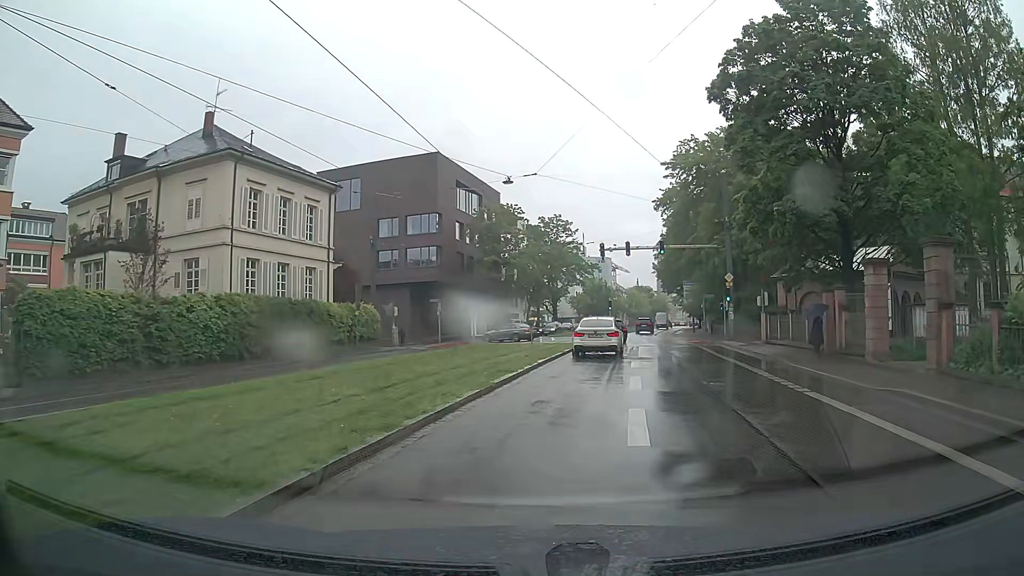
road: primary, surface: asphalt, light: Day
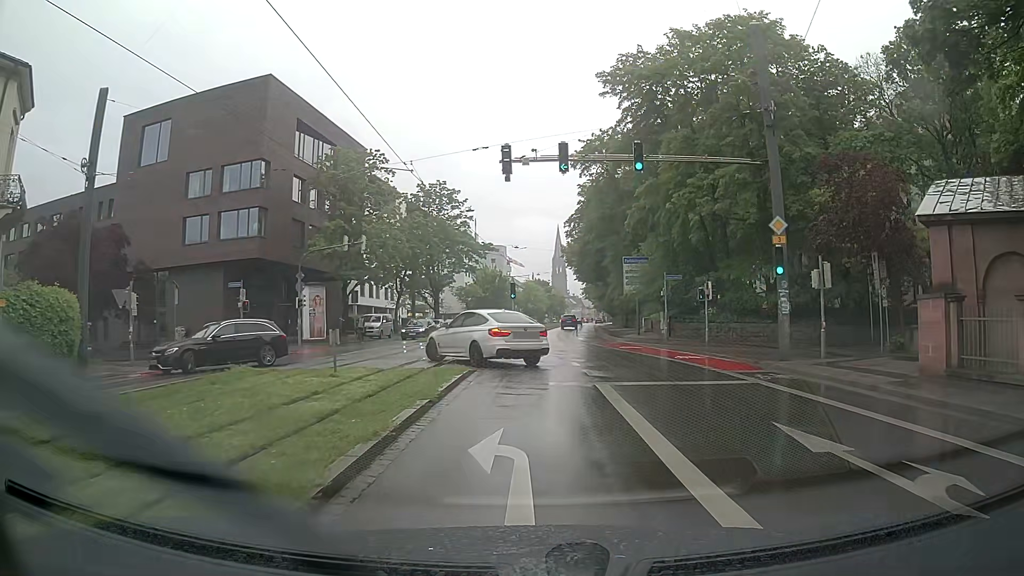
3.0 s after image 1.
(+1.9, +22.4) m; +10°
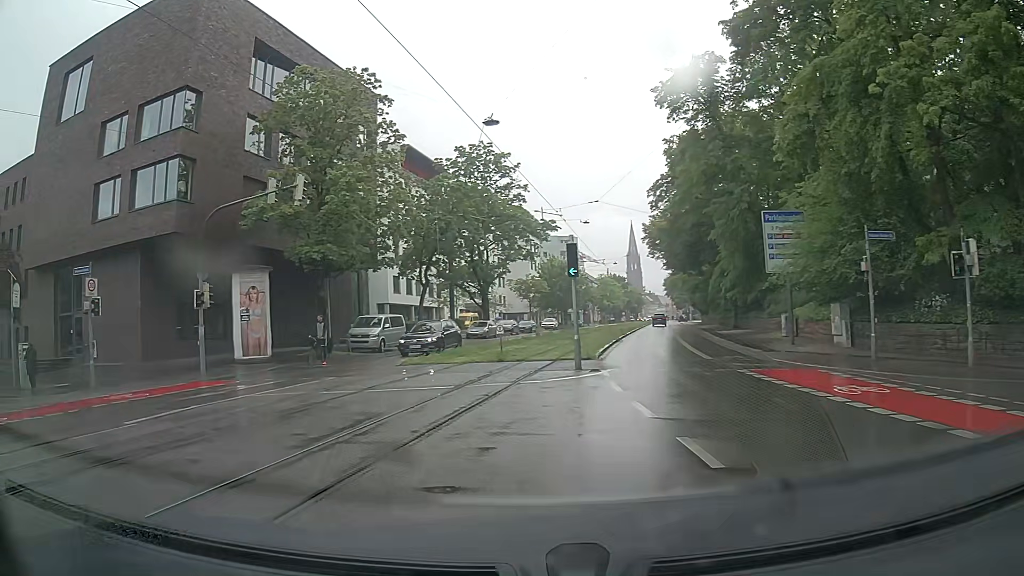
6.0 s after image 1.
(-0.1, +18.0) m; -6°
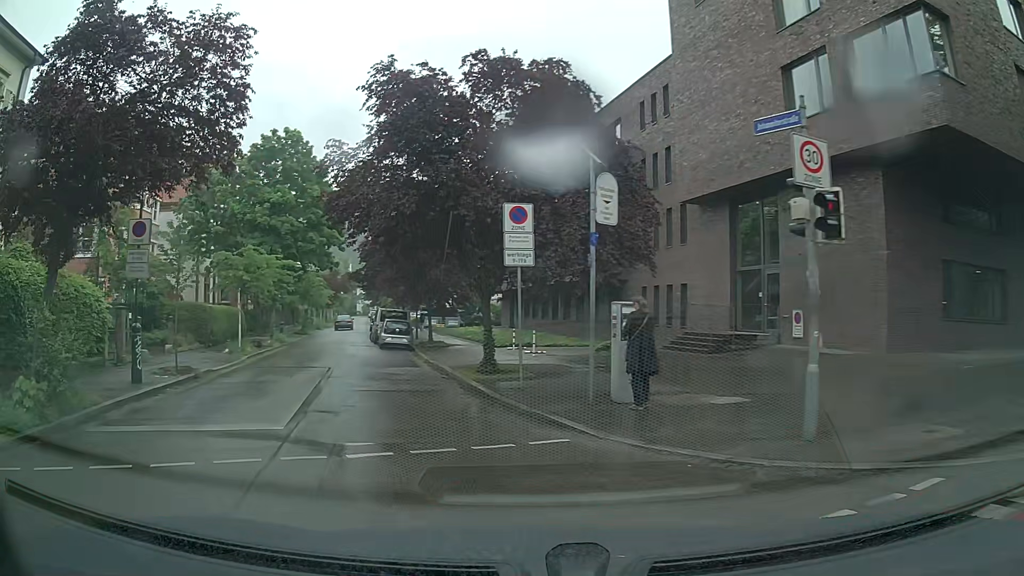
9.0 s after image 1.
(-8.0, +11.5) m; -63°
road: residential
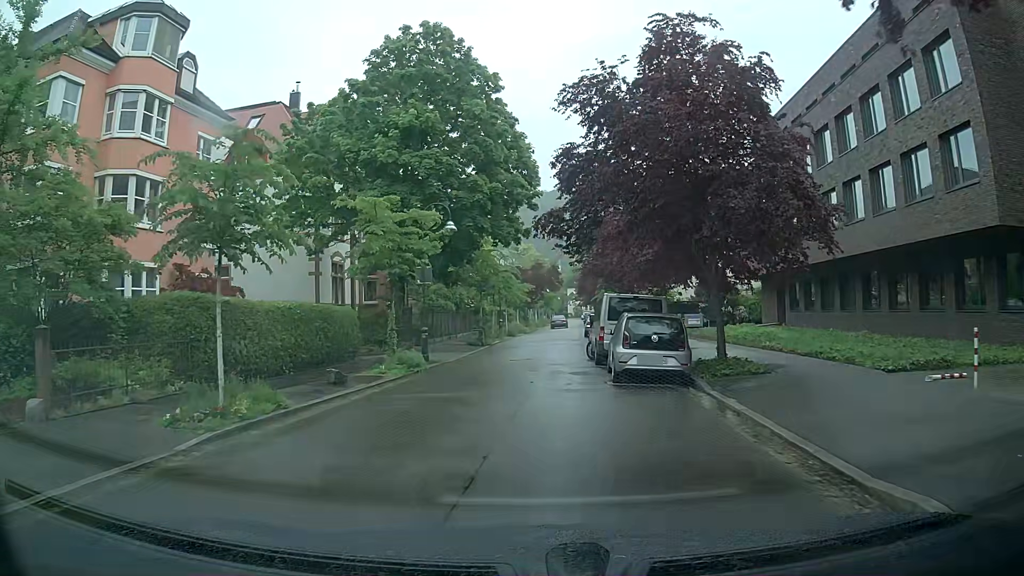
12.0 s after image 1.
(-3.5, +18.7) m; -15°
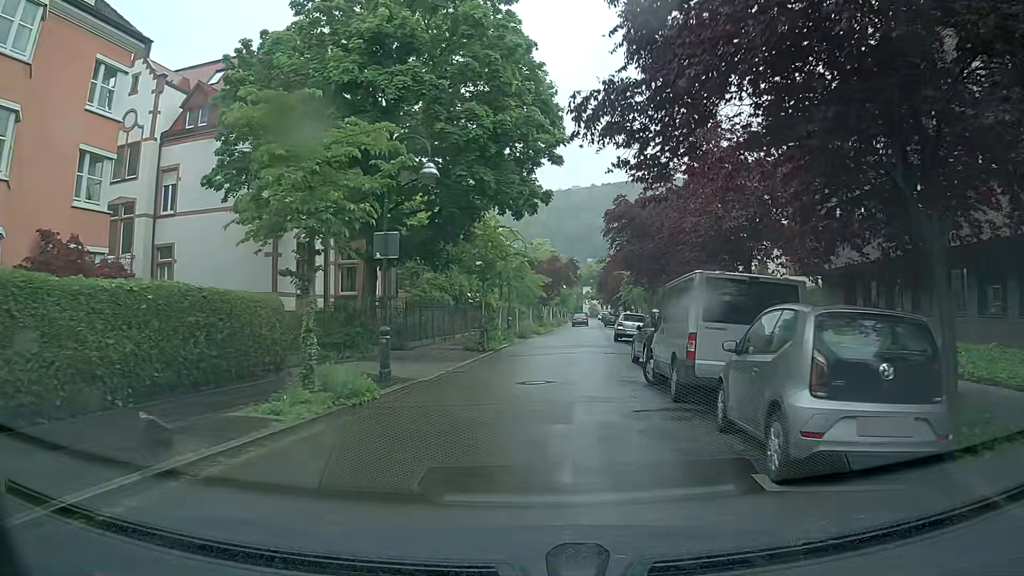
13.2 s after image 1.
(-0.2, +8.8) m; +1°
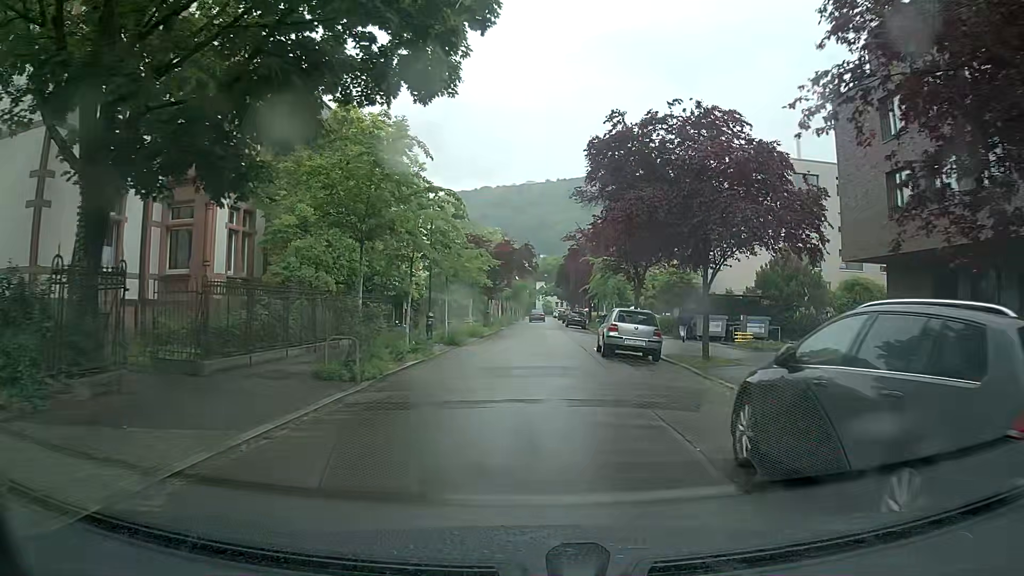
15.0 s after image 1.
(0.0, +13.9) m; +3°
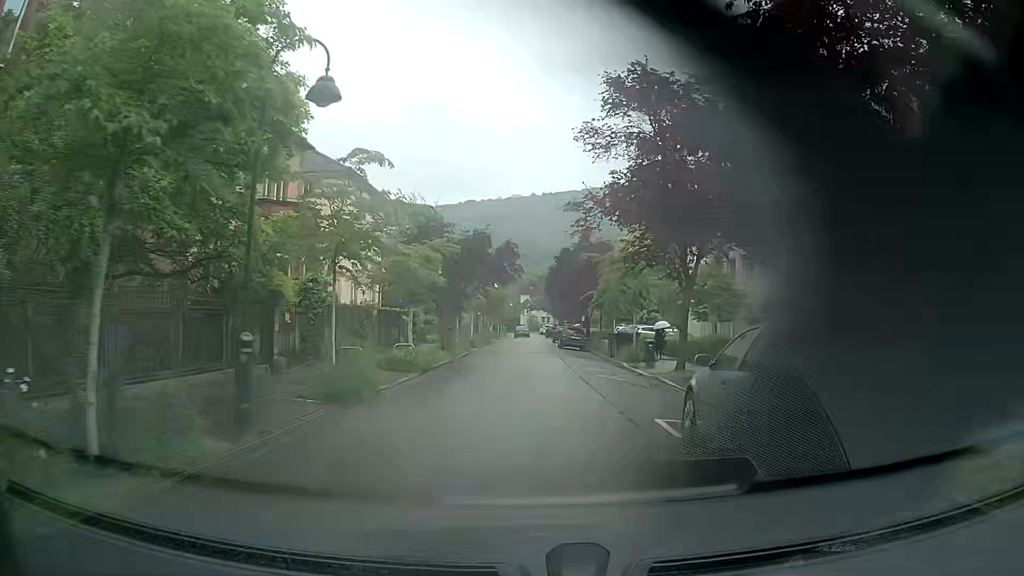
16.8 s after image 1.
(-0.1, +14.5) m; 0°
(0, +10) (0, +20) (0, +30) (0, +40) (0, +50) (0, +60) (+1, +70) (+1, +80) (+1, +90) (+1, +100) m
